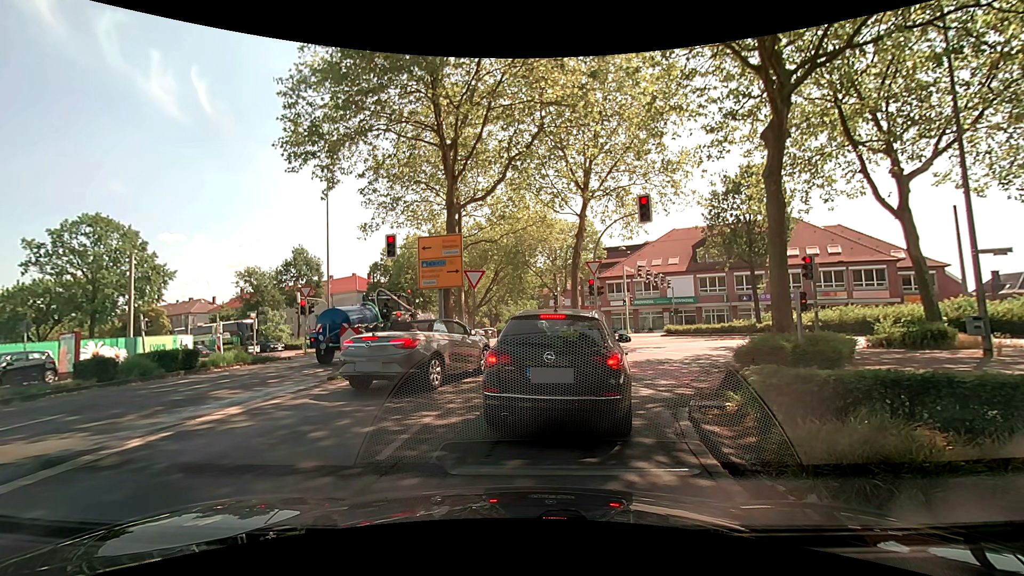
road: primary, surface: asphalt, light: Day
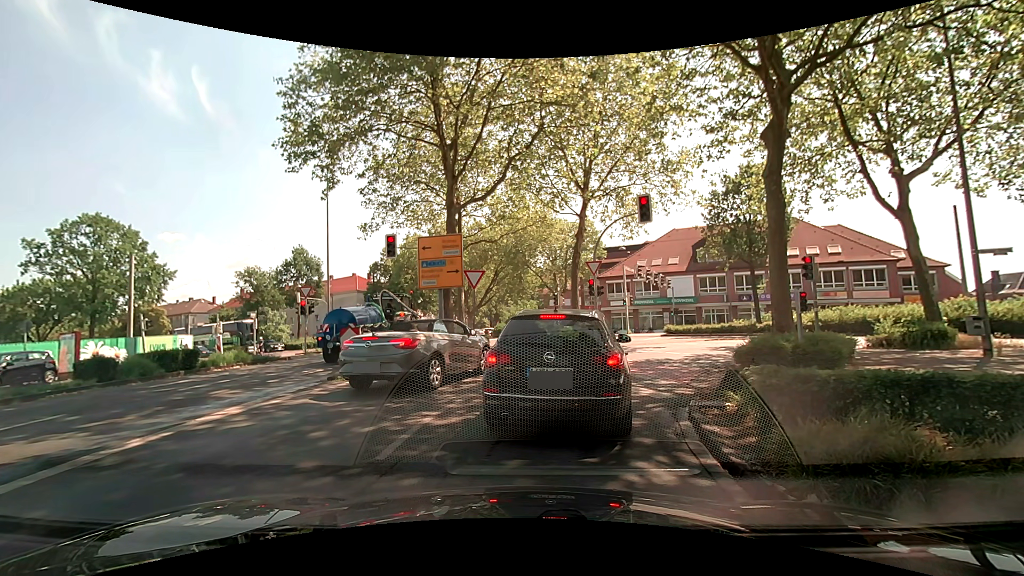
(0.0, 0.0) m; 0°
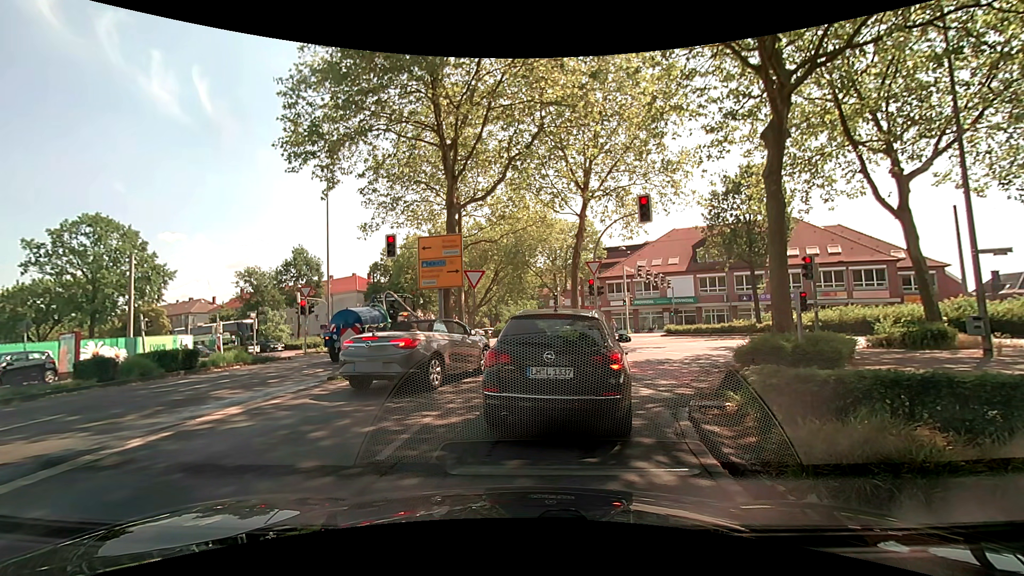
(0.0, 0.0) m; 0°
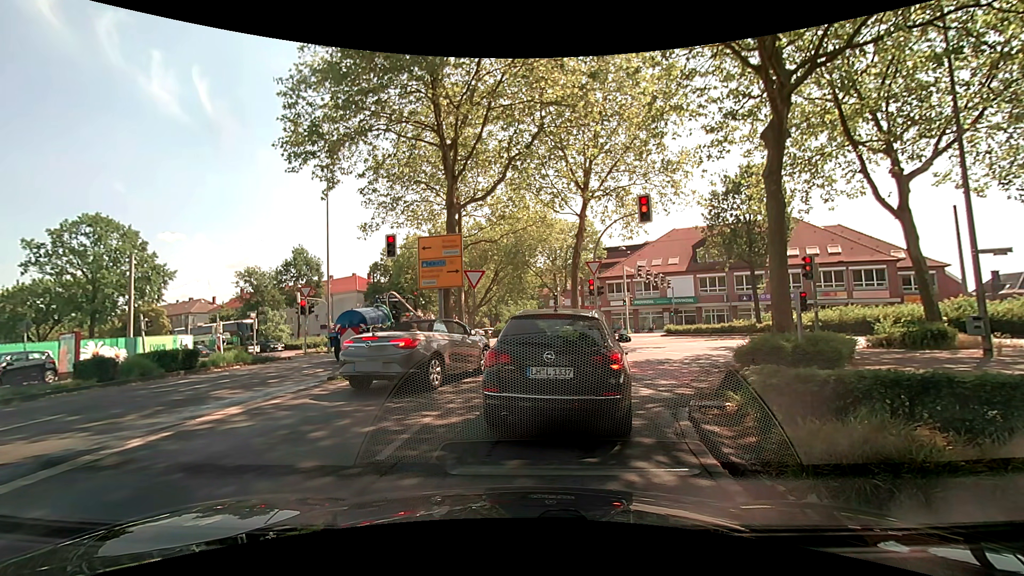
(0.0, 0.0) m; 0°
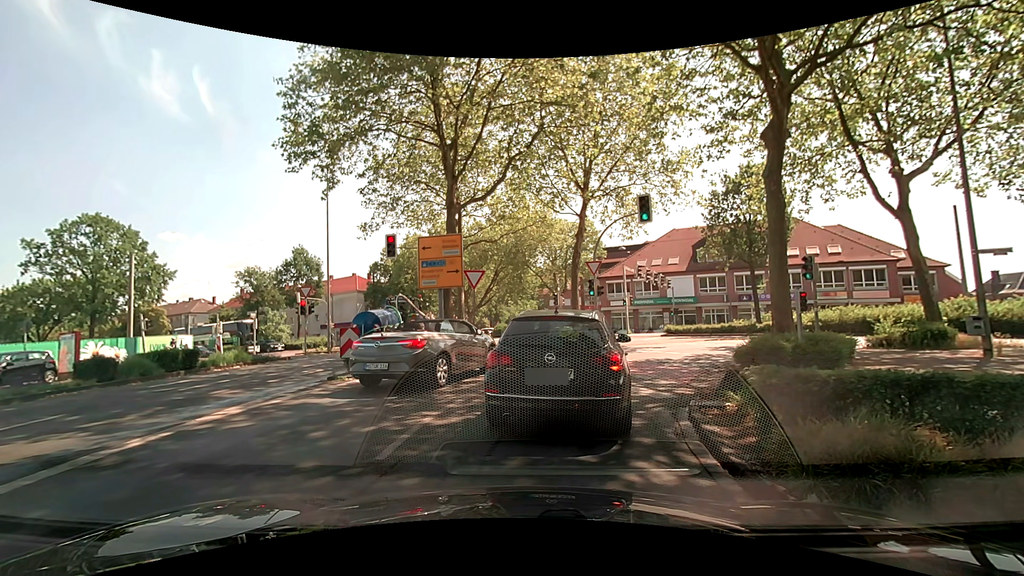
(0.0, 0.0) m; 0°
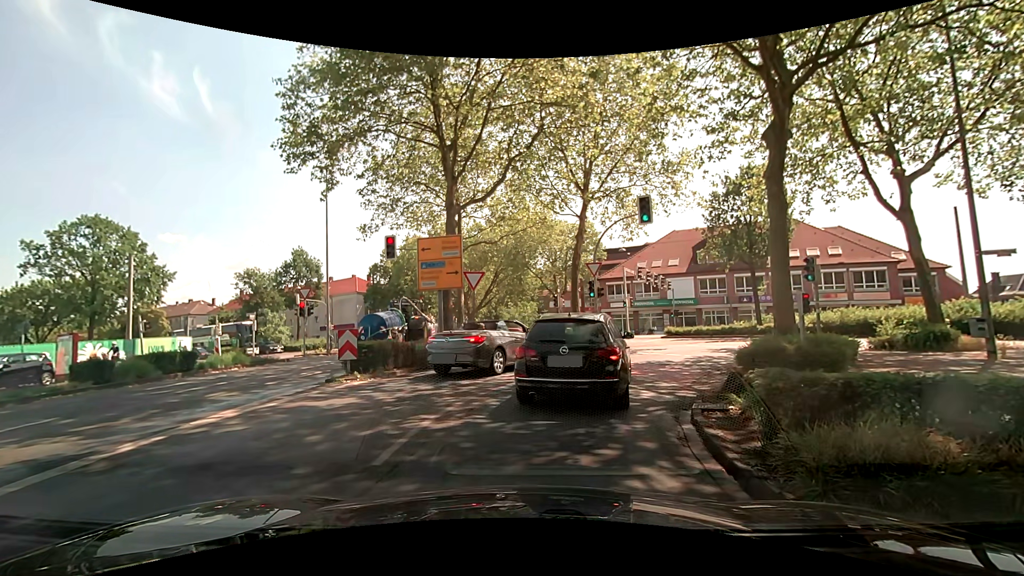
(0.0, +0.1) m; 0°
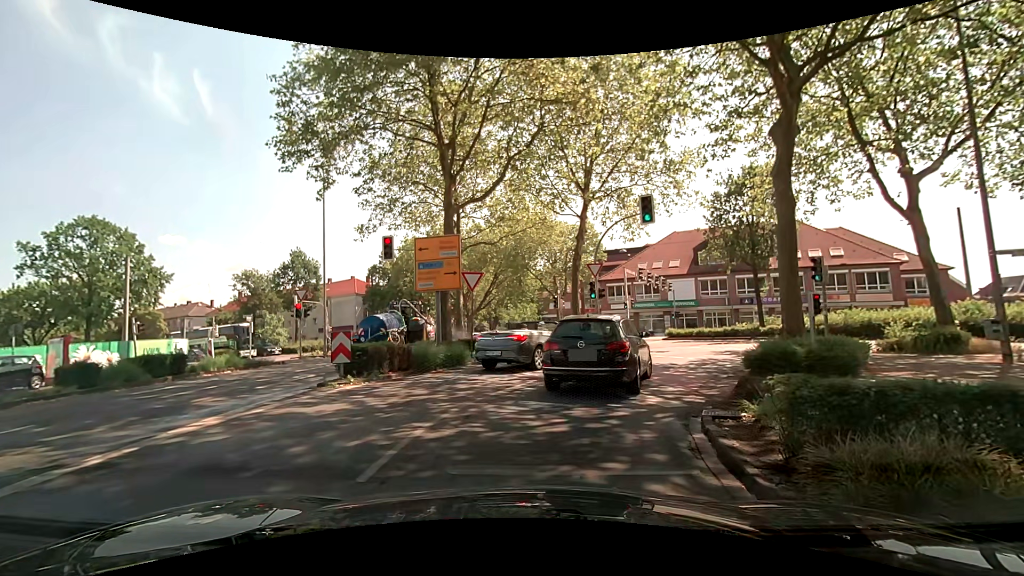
(0.0, +0.5) m; 0°
